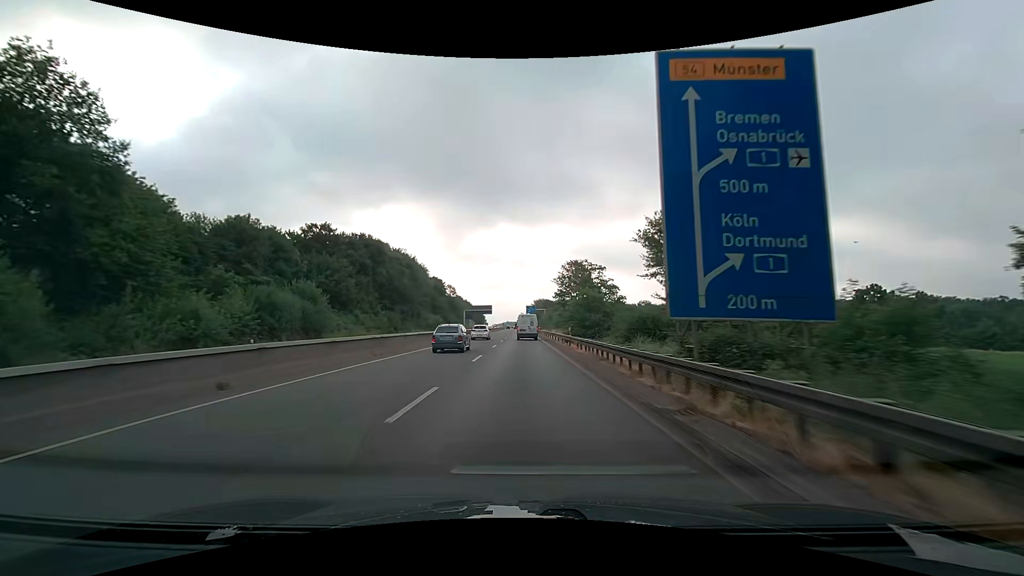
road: trunk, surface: asphalt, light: Day
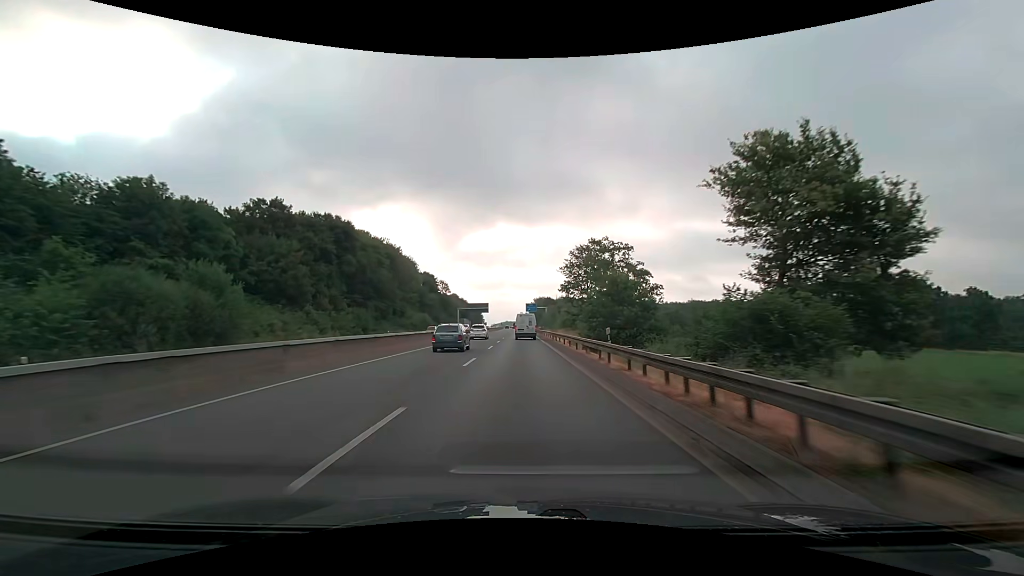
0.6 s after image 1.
(0.0, +14.9) m; 0°
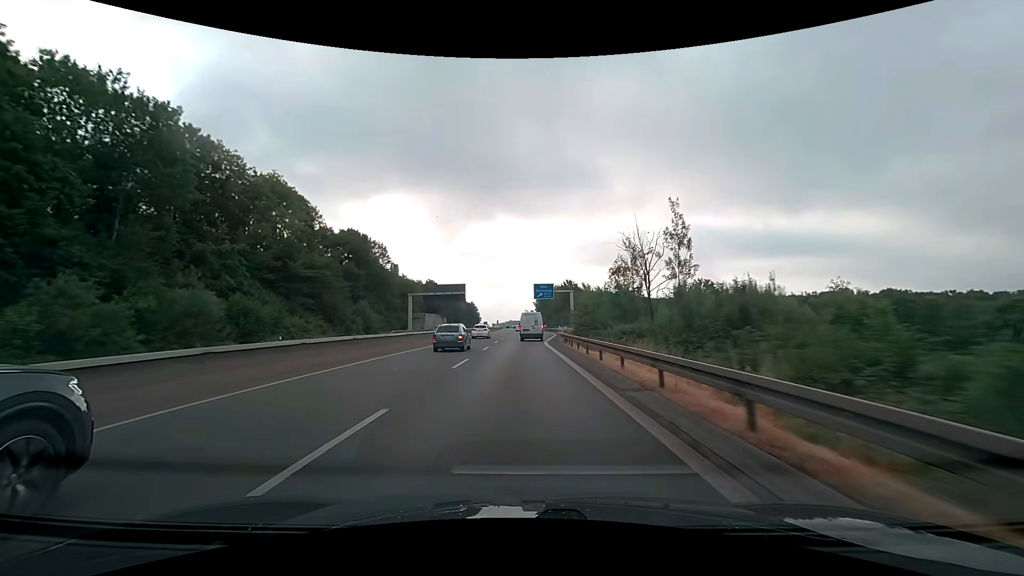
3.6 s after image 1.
(-0.2, +73.1) m; 0°
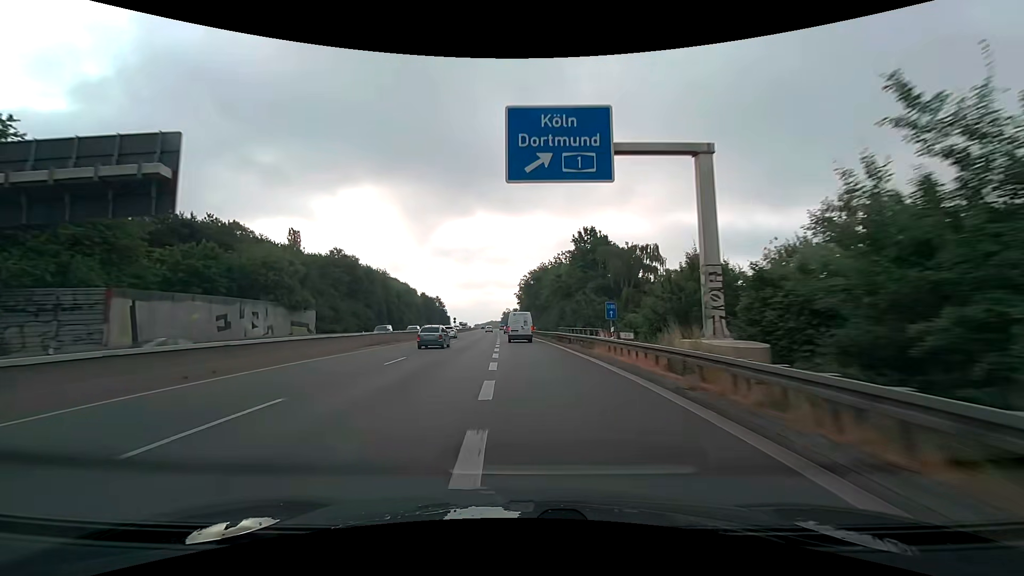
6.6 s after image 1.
(+1.6, +70.1) m; +2°
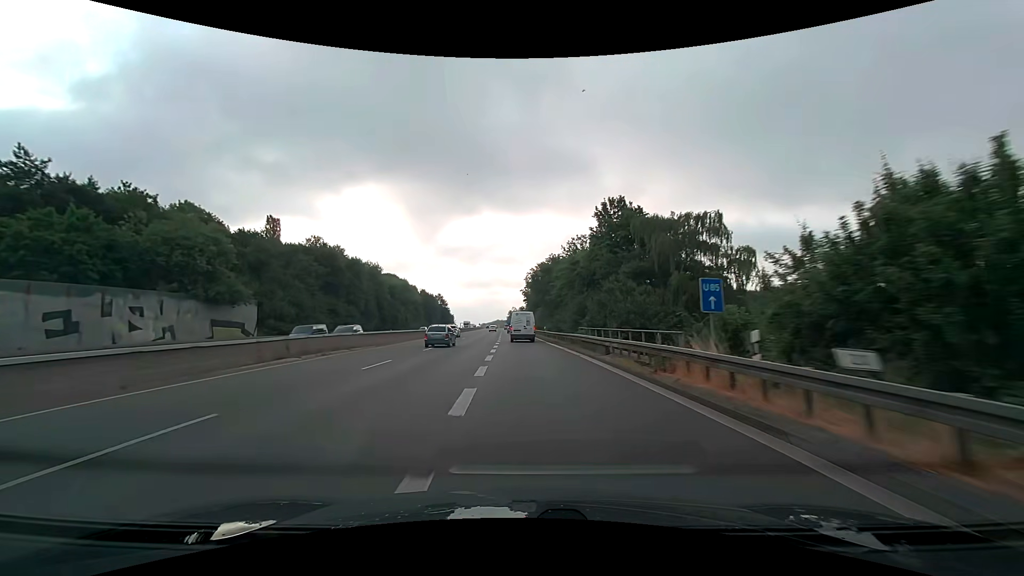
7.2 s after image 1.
(-0.1, +13.8) m; -1°
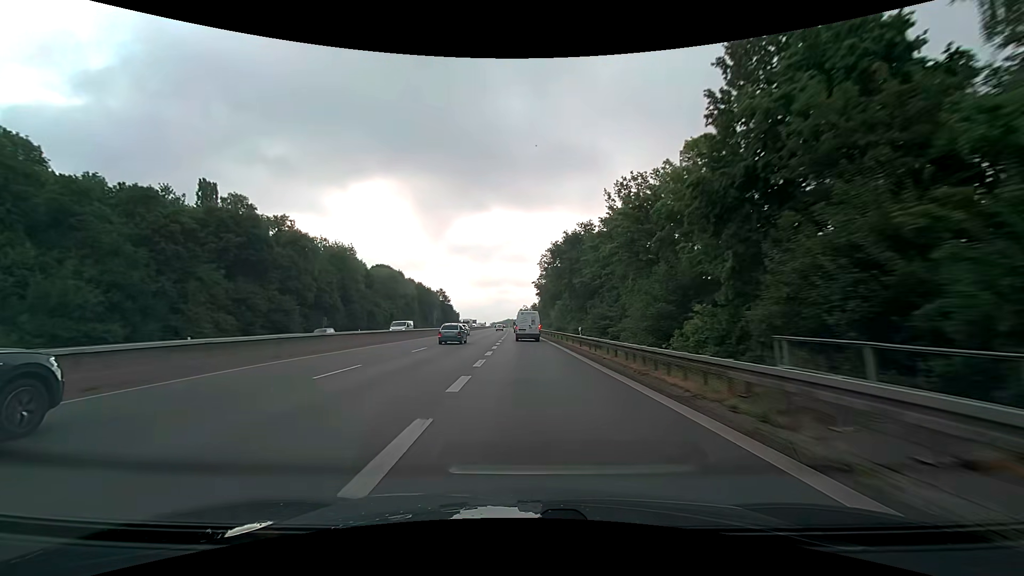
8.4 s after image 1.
(-0.3, +27.5) m; -1°
(0, +10) (0, +20) (0, +30) (0, +40) (0, +50) (-1, +60) (-1, +70) (-1, +80) (-1, +90) (-1, +100) m
